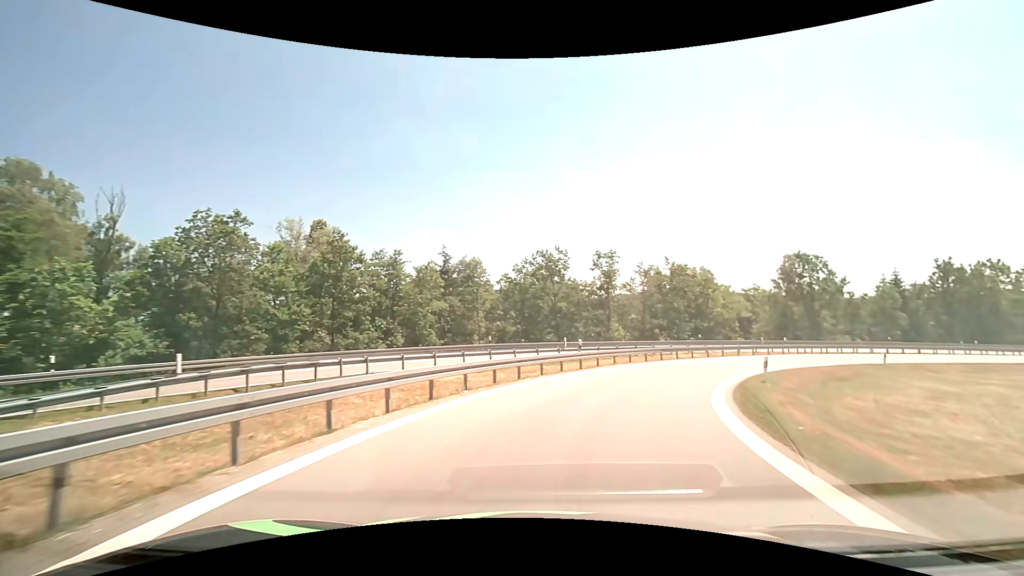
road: motorway_link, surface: asphalt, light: Day
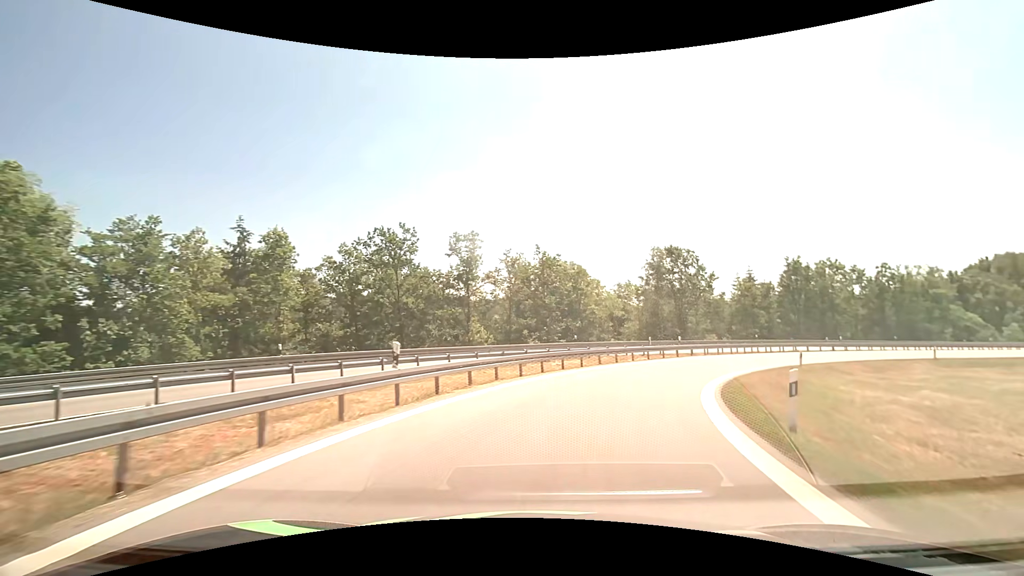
(+1.8, +12.0) m; +17°
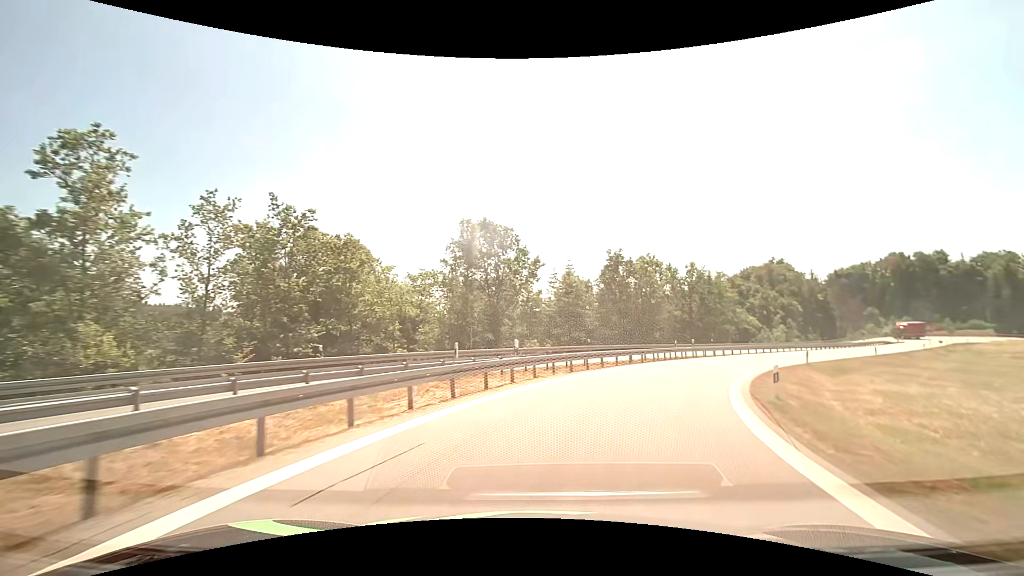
(+3.4, +18.8) m; +22°
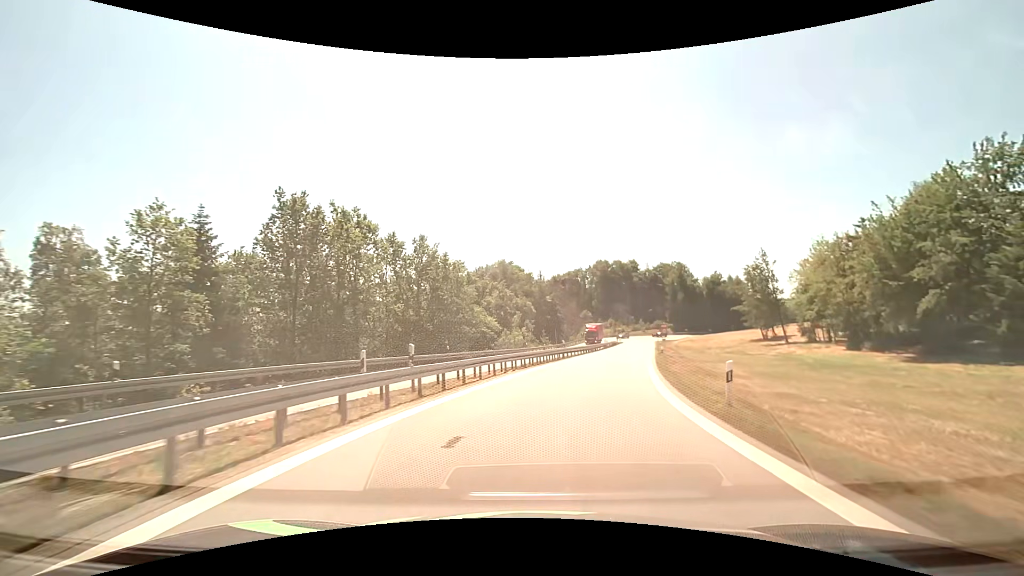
(+7.5, +25.8) m; +29°
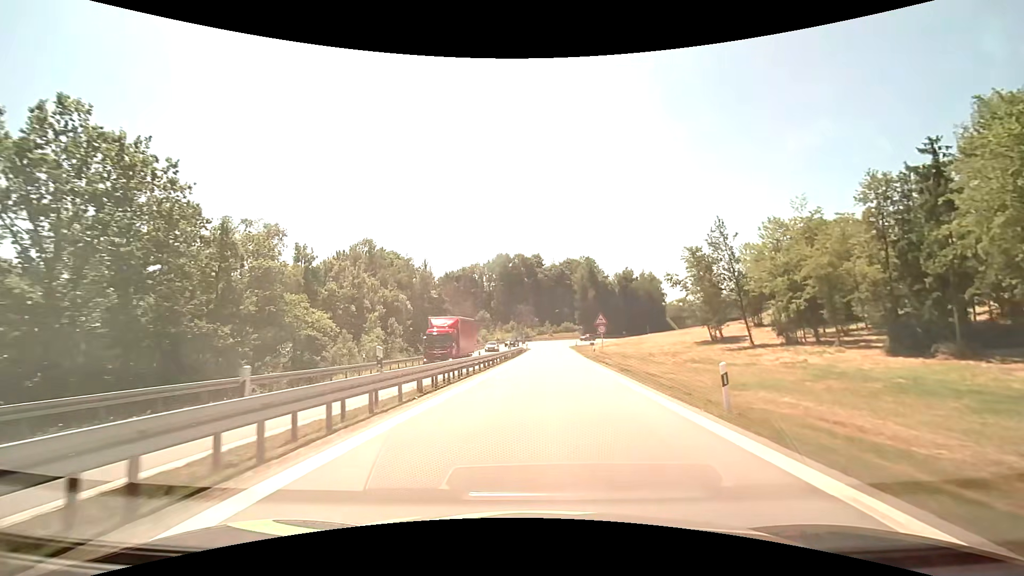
(+3.6, +27.8) m; +12°
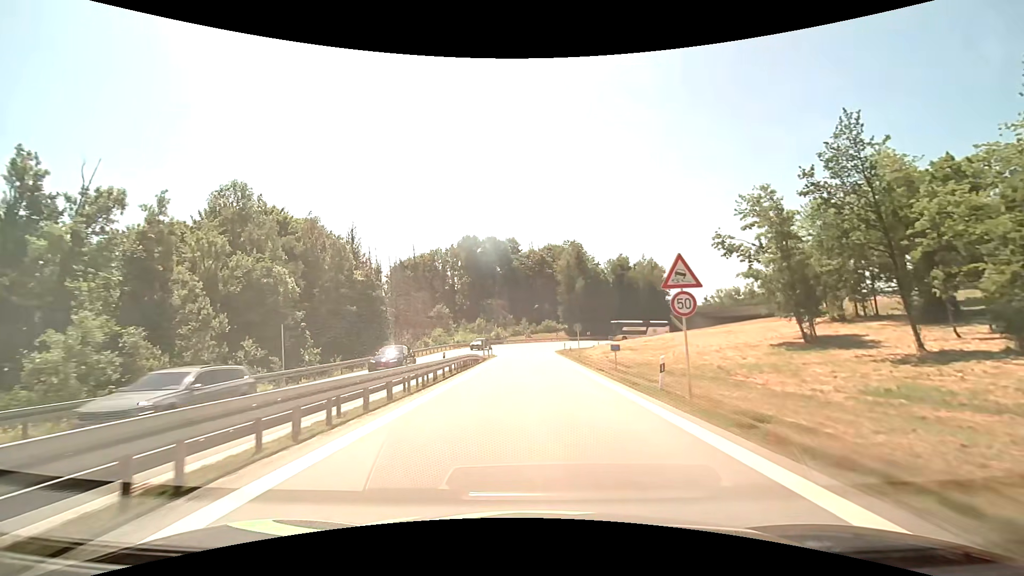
(+0.9, +29.3) m; +3°
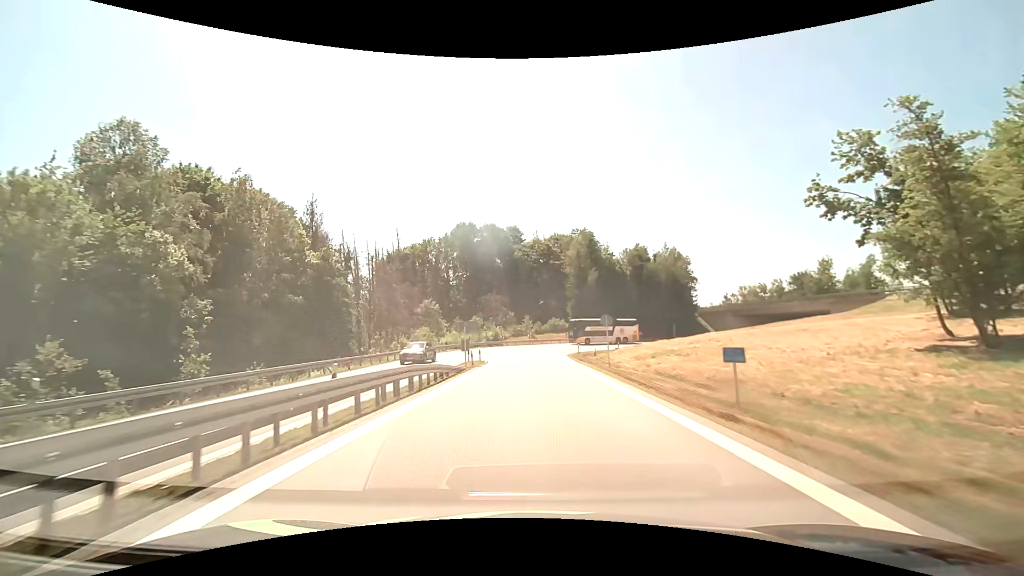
(-0.1, +15.0) m; -1°
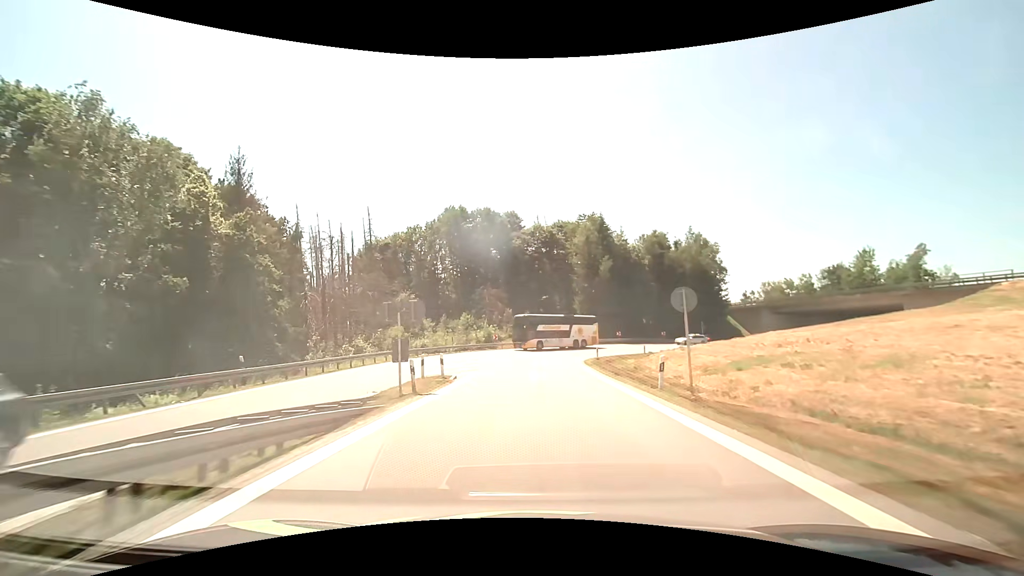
(0.0, +15.0) m; 0°
(0, +10) (0, +20) (+1, +30) (+2, +40) (+5, +49) (+10, +58) (+17, +65) (+26, +69) (+36, +72) (+45, +75) m
